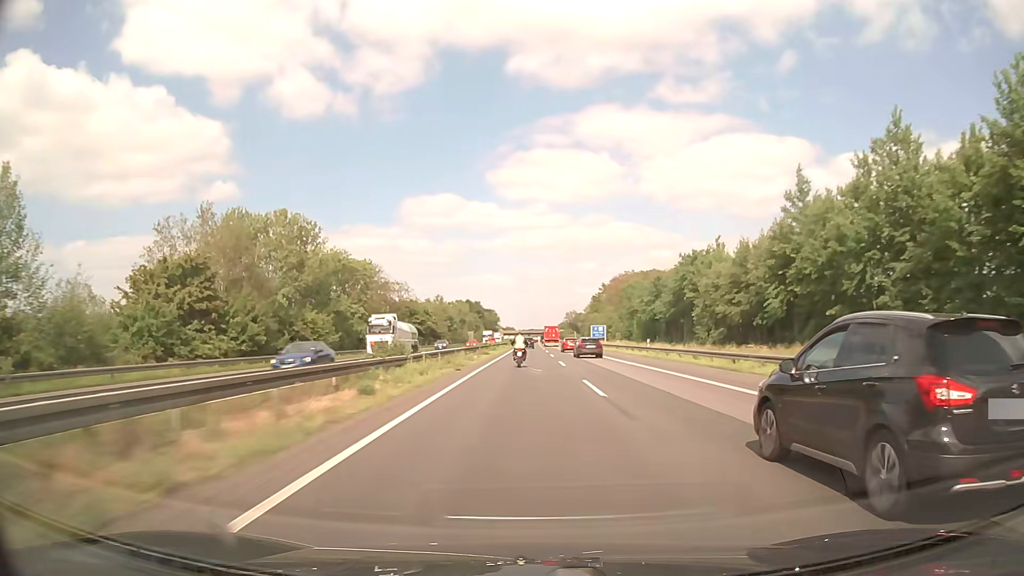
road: motorway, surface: asphalt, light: Day
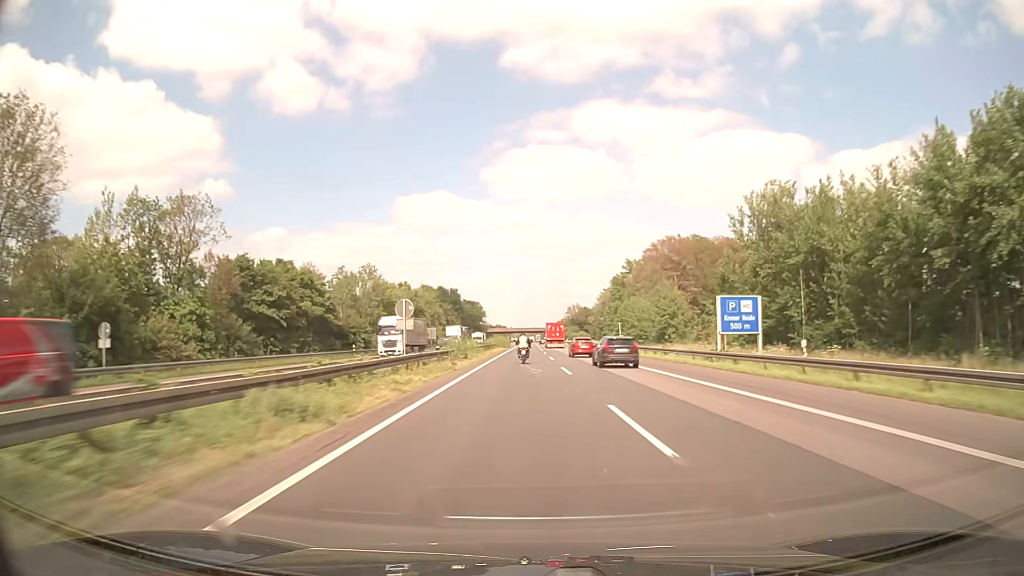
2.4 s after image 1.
(+0.2, +80.9) m; 0°
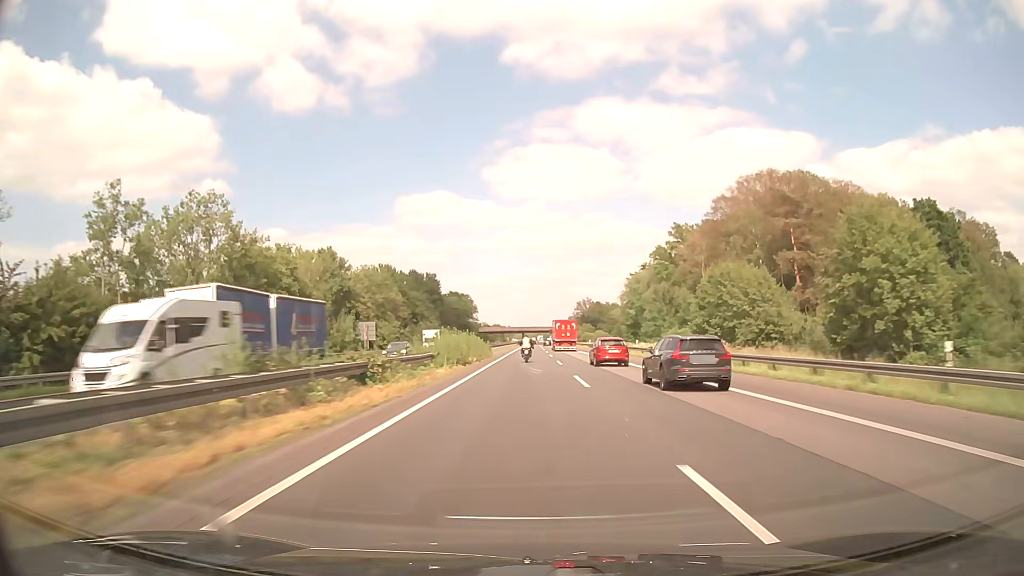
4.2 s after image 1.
(0.0, +61.1) m; 0°
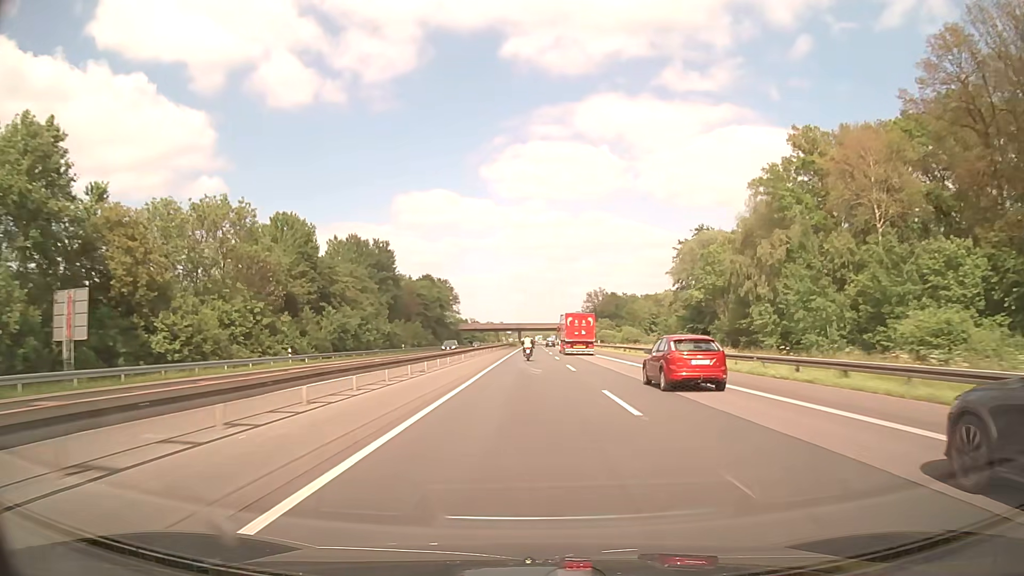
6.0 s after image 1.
(0.0, +62.0) m; 0°
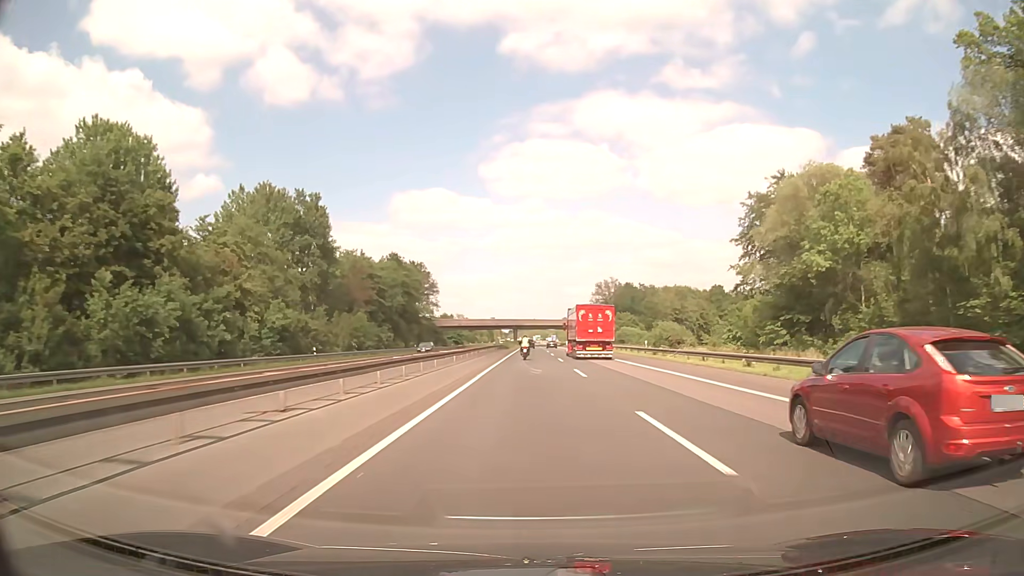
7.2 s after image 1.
(+0.1, +41.8) m; 0°
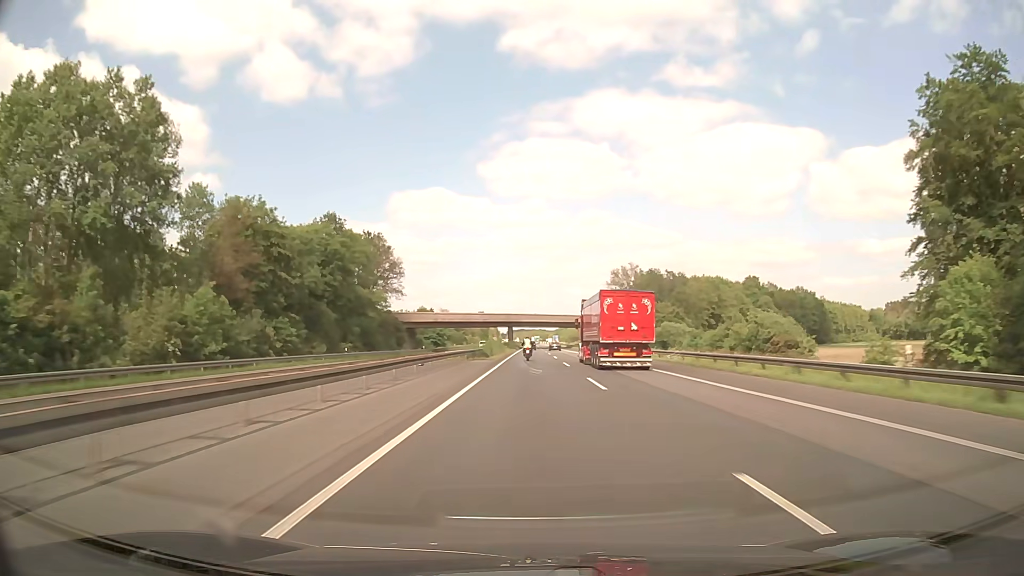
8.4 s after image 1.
(0.0, +42.3) m; 0°
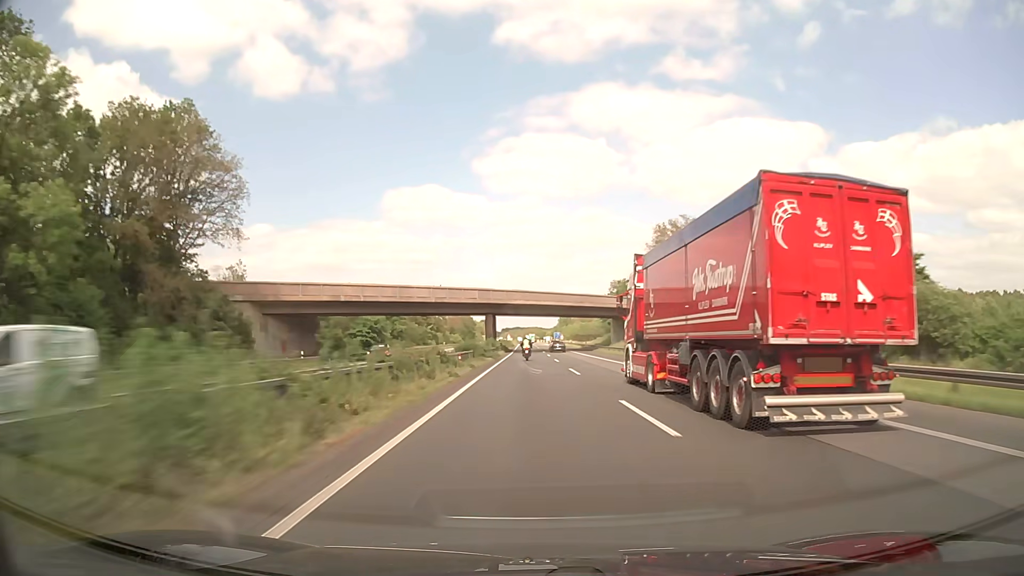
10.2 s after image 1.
(+0.2, +64.1) m; 0°
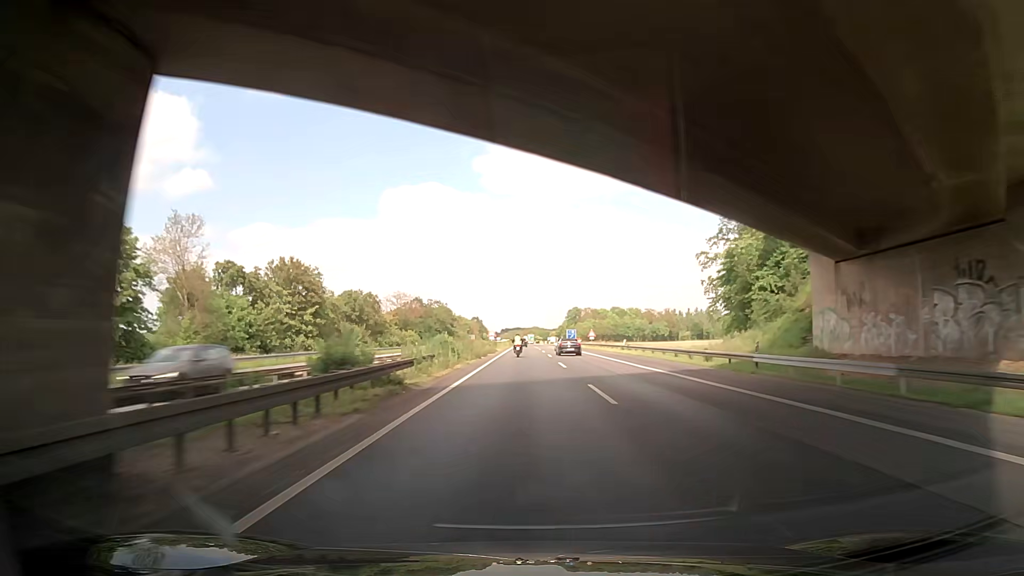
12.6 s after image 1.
(-0.1, +86.1) m; 0°
(0, +10) (0, +20) (0, +30) (0, +40) (0, +50) (0, +60) (0, +70) (0, +80) (0, +90) (0, +100) m
